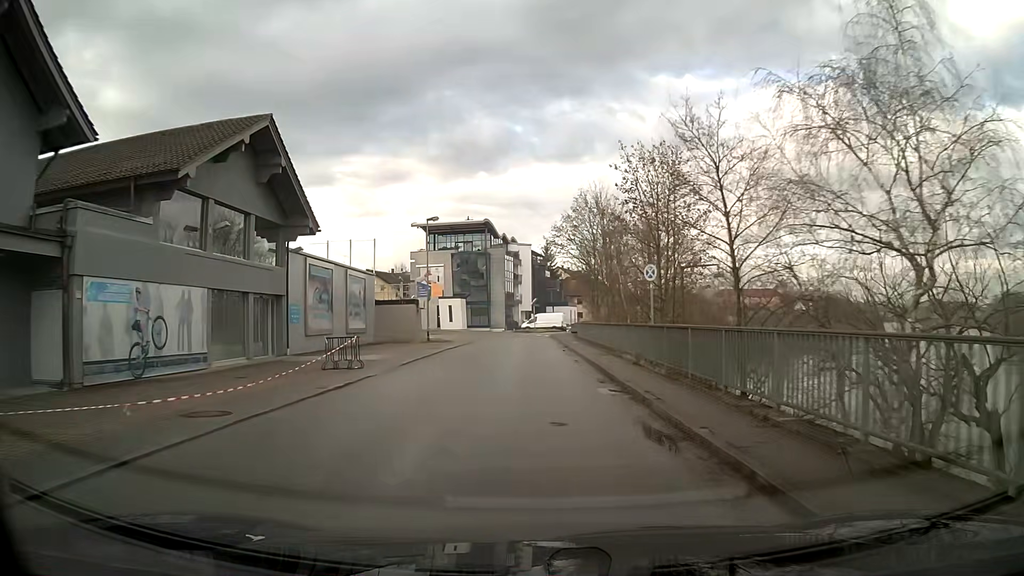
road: unclassified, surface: asphalt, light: Day
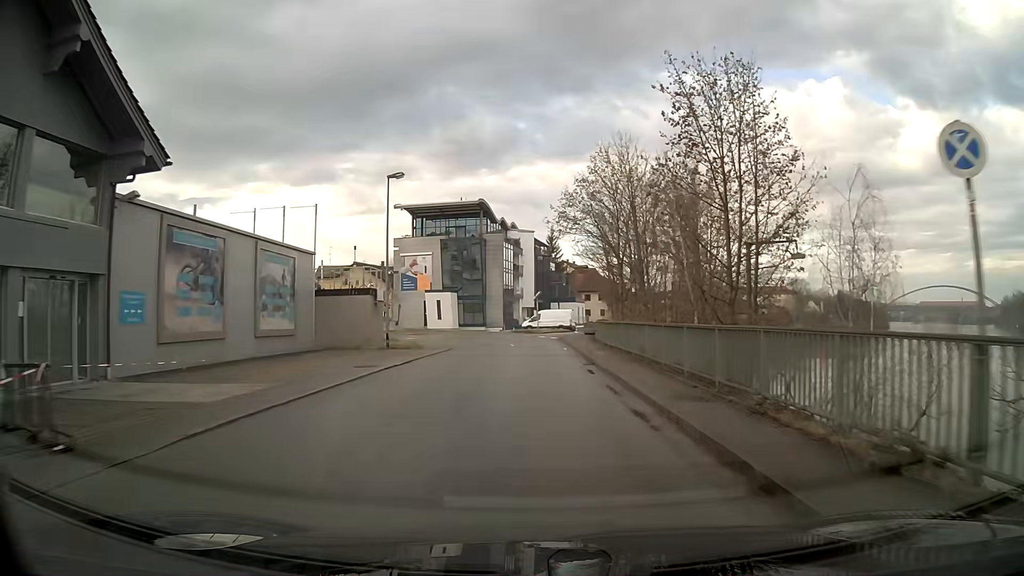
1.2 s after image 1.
(0.0, +13.0) m; 0°
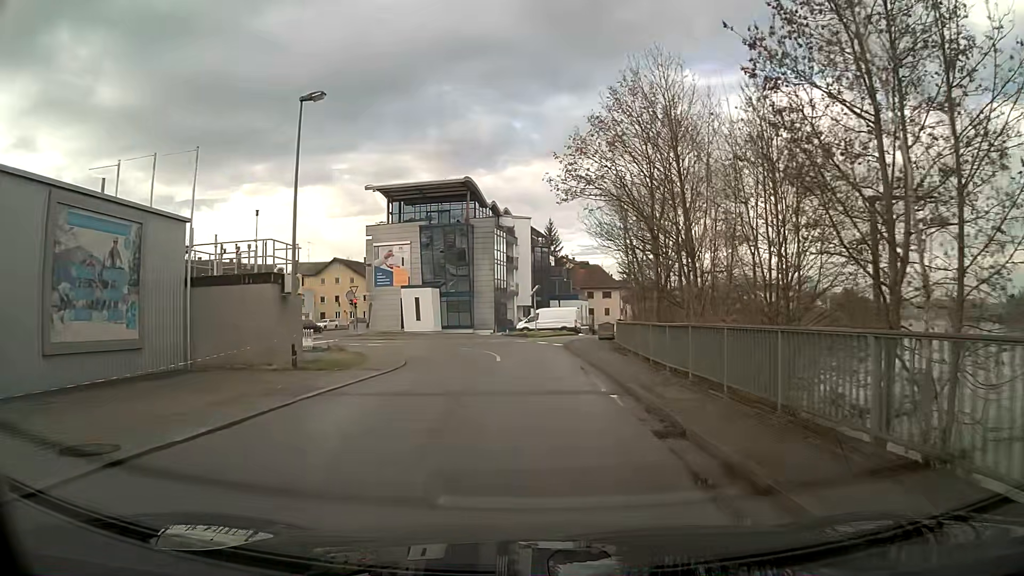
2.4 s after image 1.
(0.0, +12.1) m; 0°
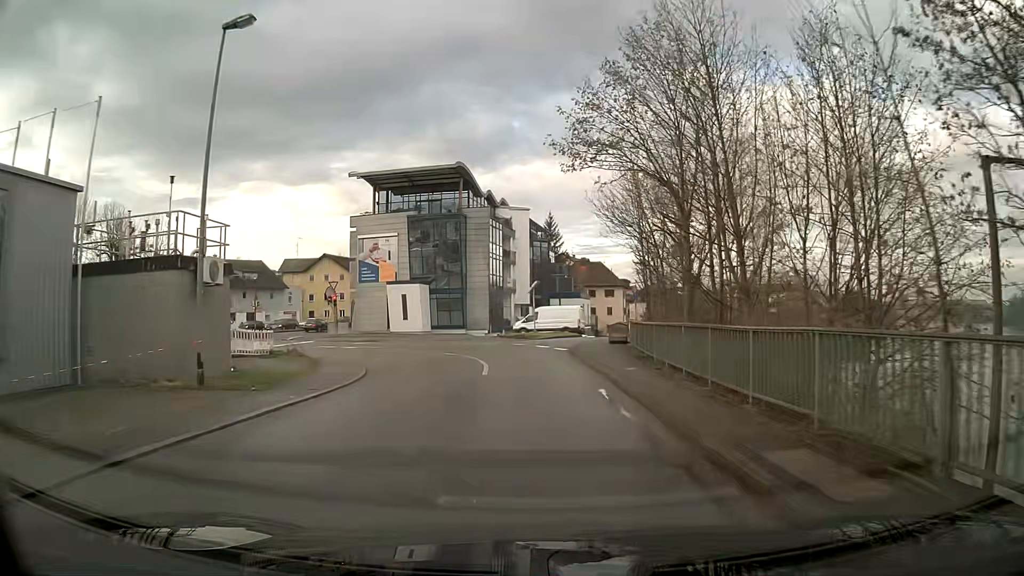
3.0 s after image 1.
(0.0, +5.7) m; 0°
